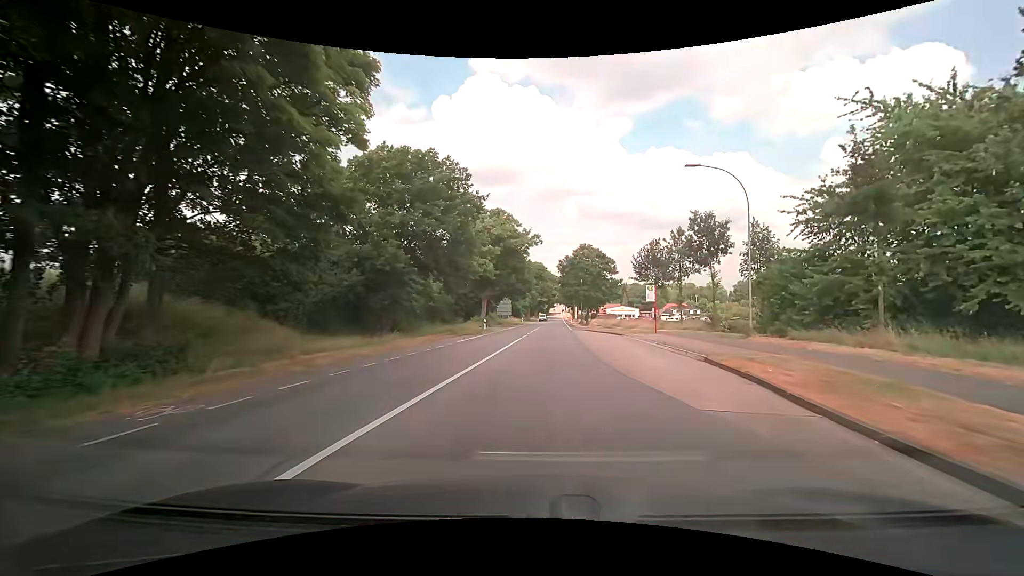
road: secondary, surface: asphalt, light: Day
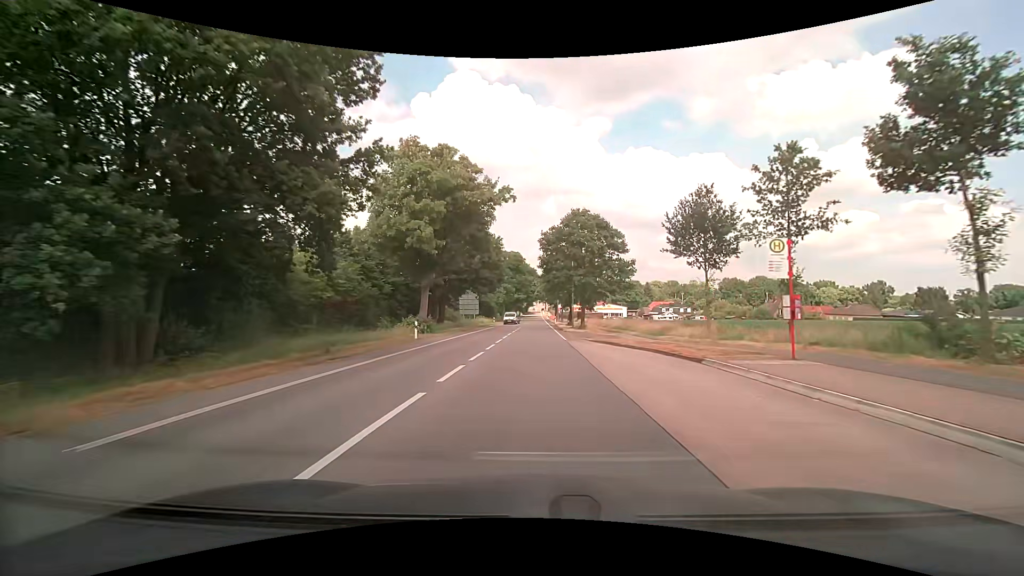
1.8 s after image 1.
(+0.8, +21.7) m; +3°
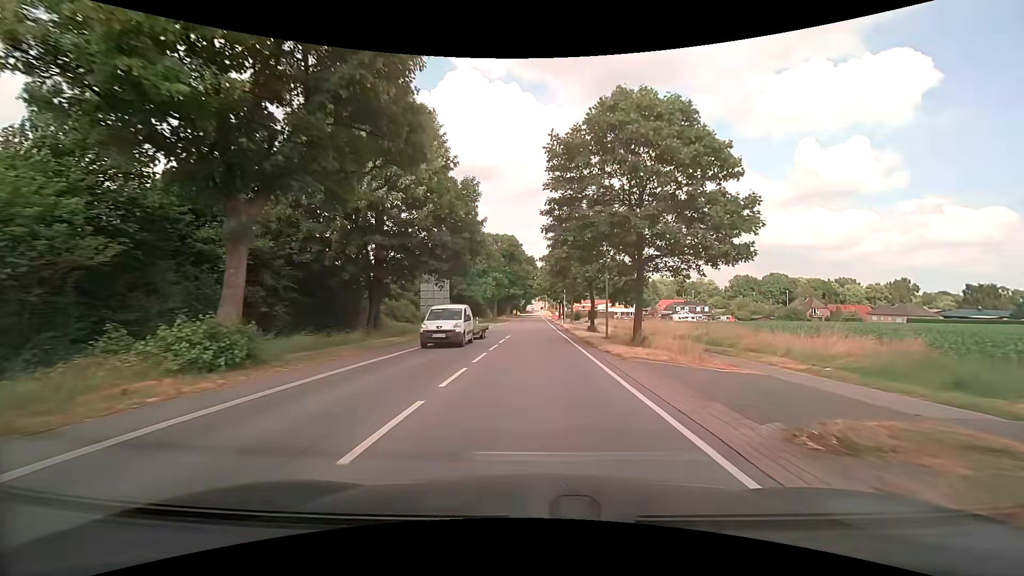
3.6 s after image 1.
(0.0, +24.0) m; 0°
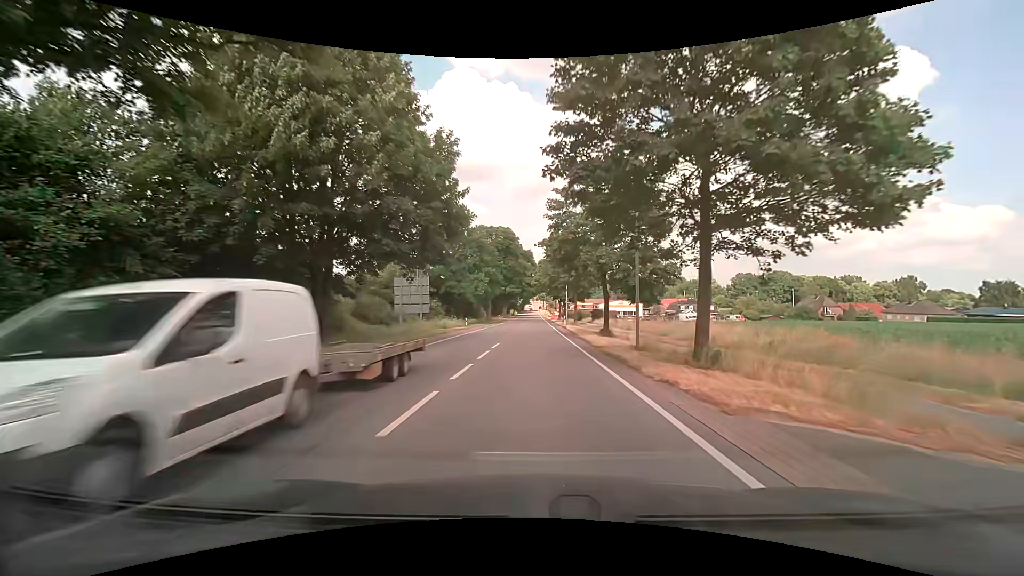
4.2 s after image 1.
(0.0, +8.3) m; 0°
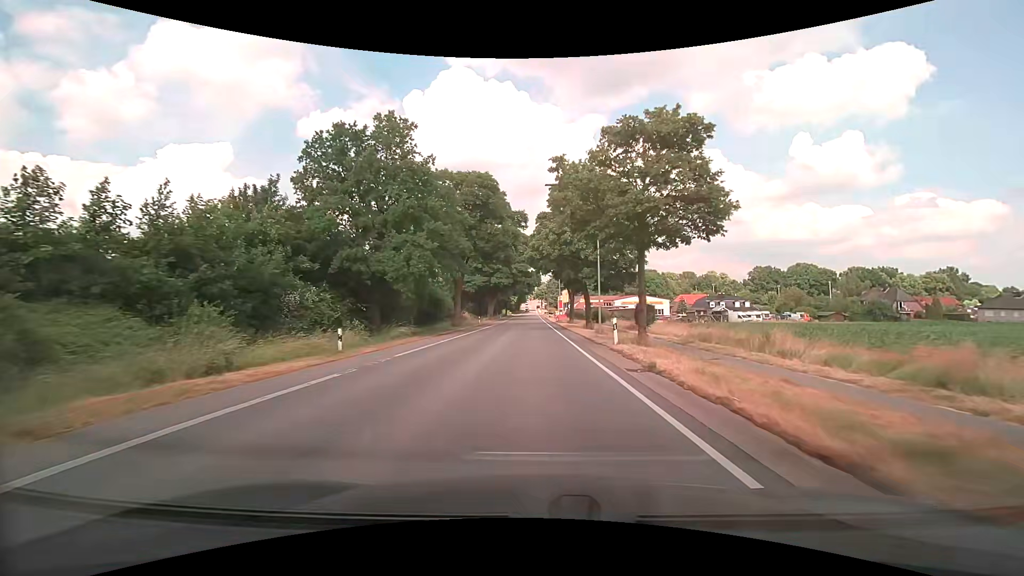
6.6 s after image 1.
(+0.1, +34.1) m; 0°
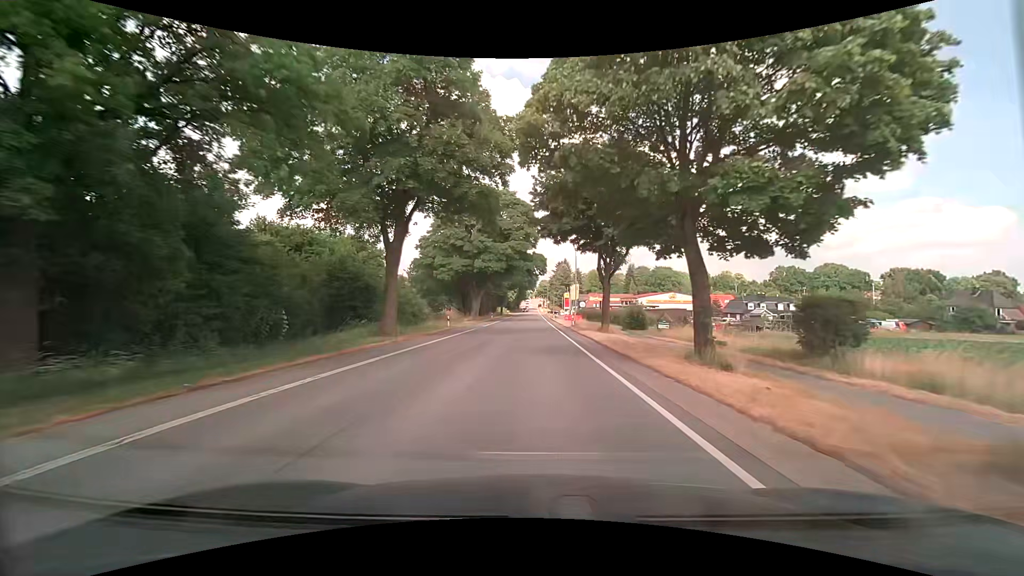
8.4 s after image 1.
(0.0, +25.9) m; 0°
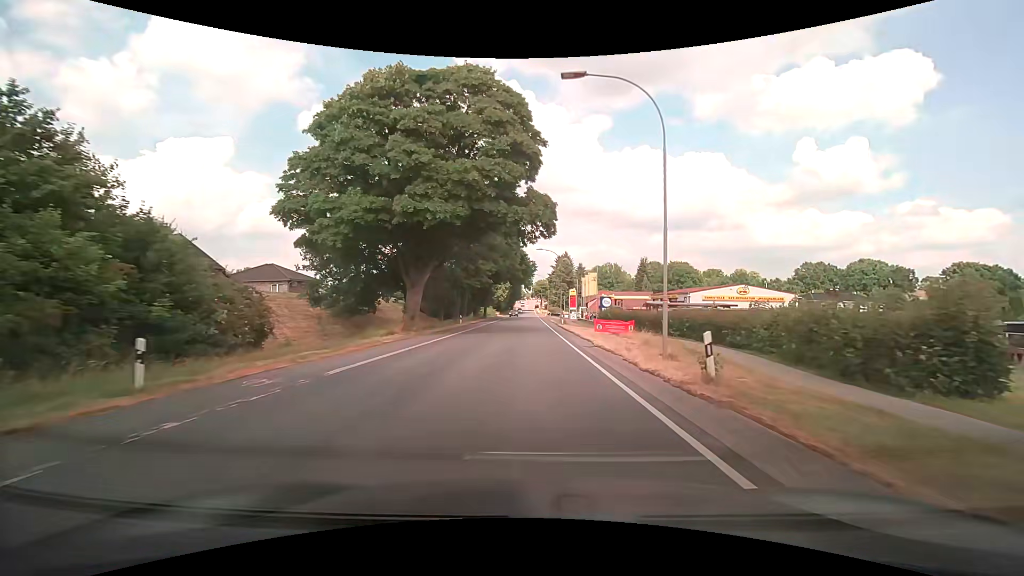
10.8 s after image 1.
(0.0, +33.6) m; 0°
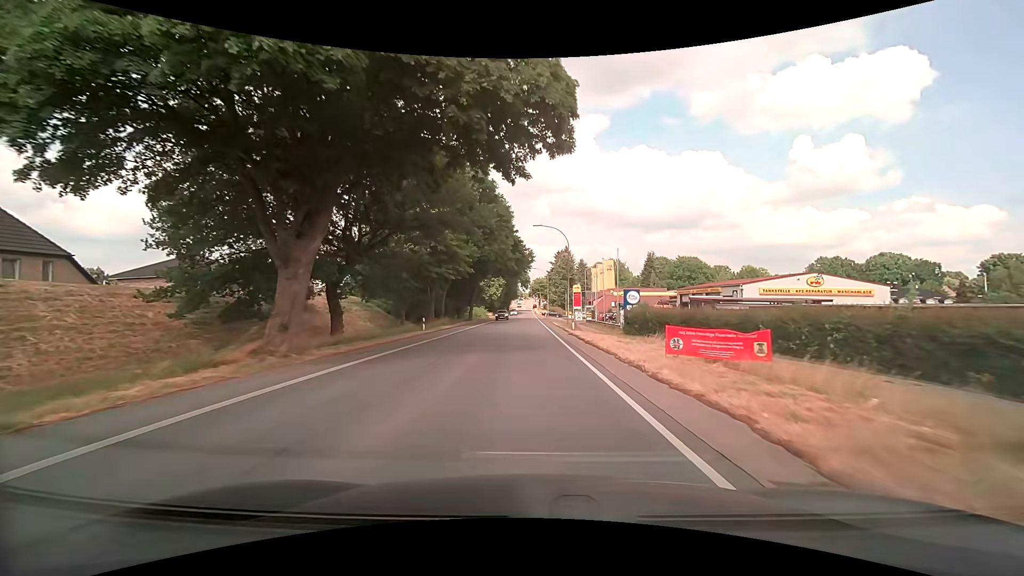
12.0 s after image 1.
(+0.2, +16.6) m; +1°
(0, +10) (0, +20) (0, +30) (0, +40) (0, +50) (0, +60) (0, +70) (-1, +80) (-1, +90) (-1, +100) m
